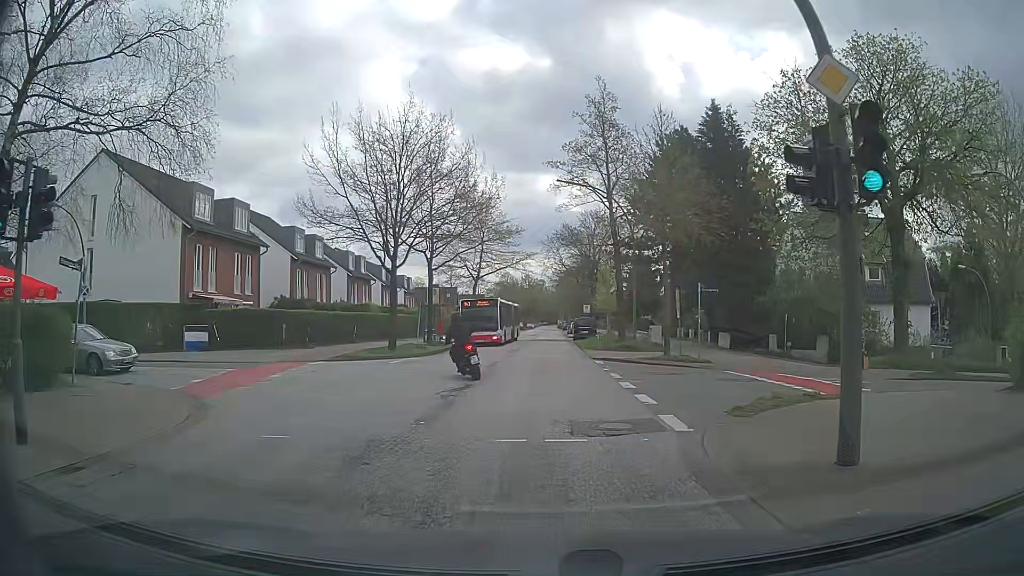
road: secondary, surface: asphalt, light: Day
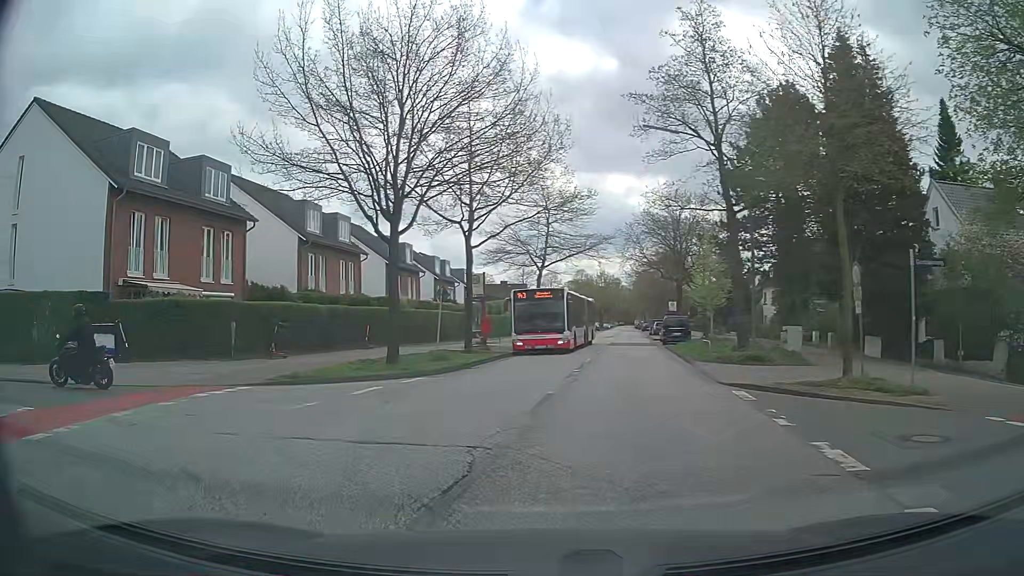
(-0.1, +11.4) m; -6°
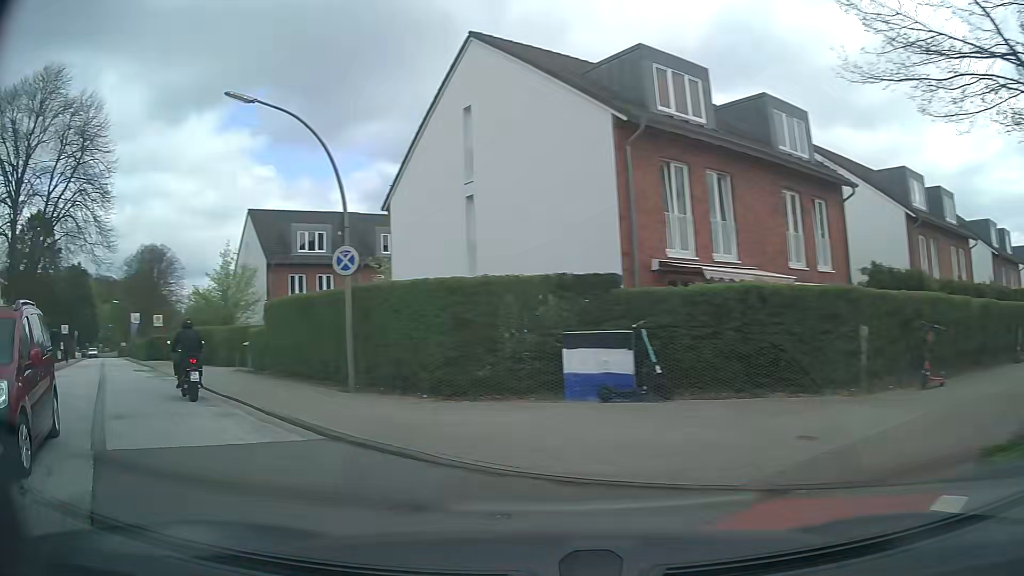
(-3.4, +8.8) m; -46°
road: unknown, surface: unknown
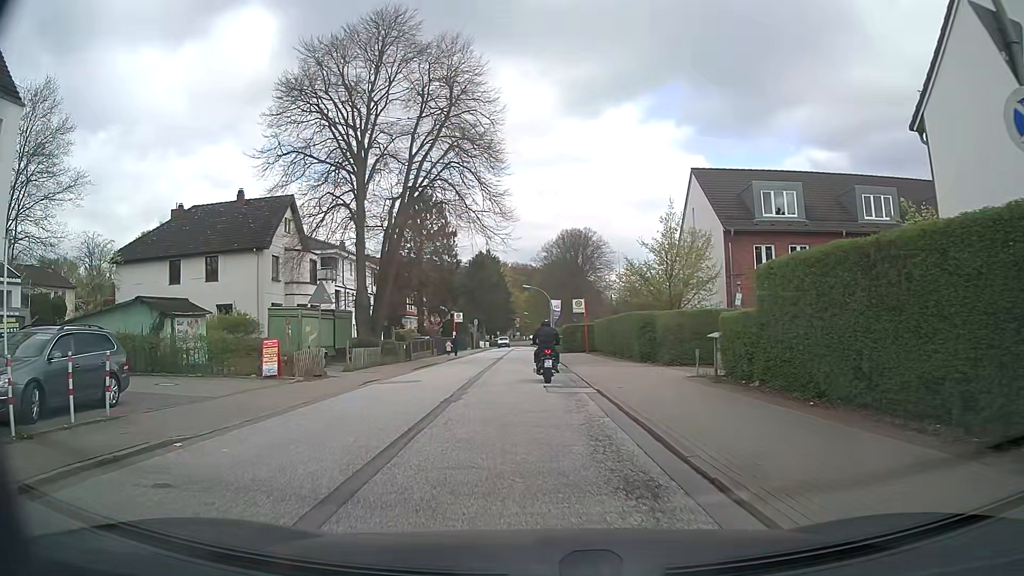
(-4.0, +8.5) m; -41°
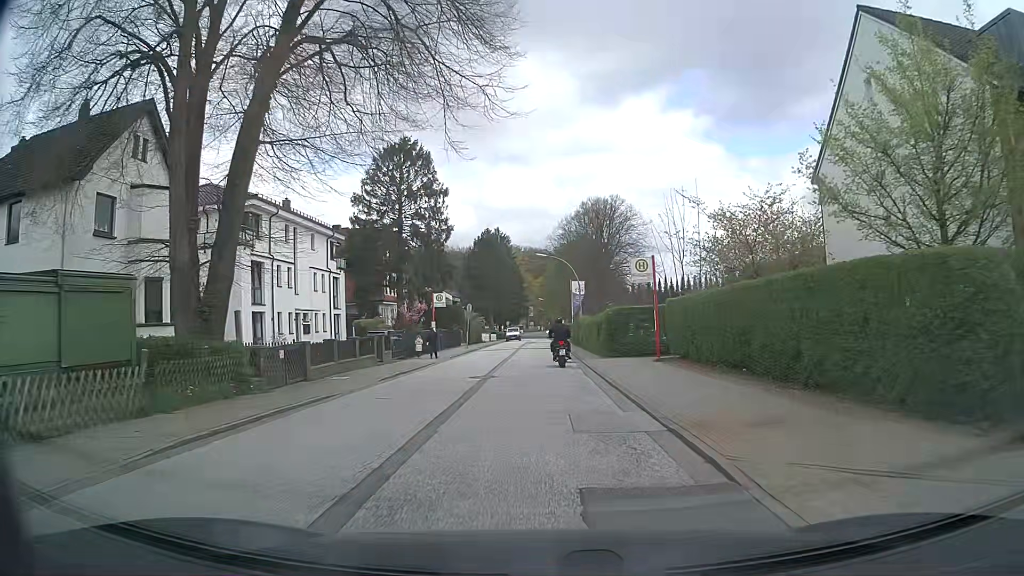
(-0.5, +20.9) m; -1°
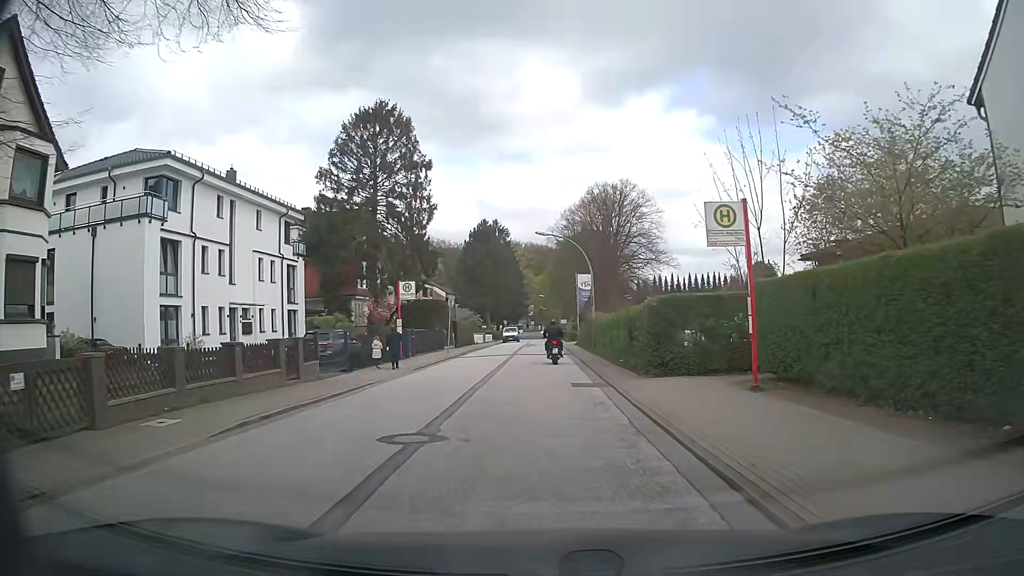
(0.0, +10.3) m; 0°
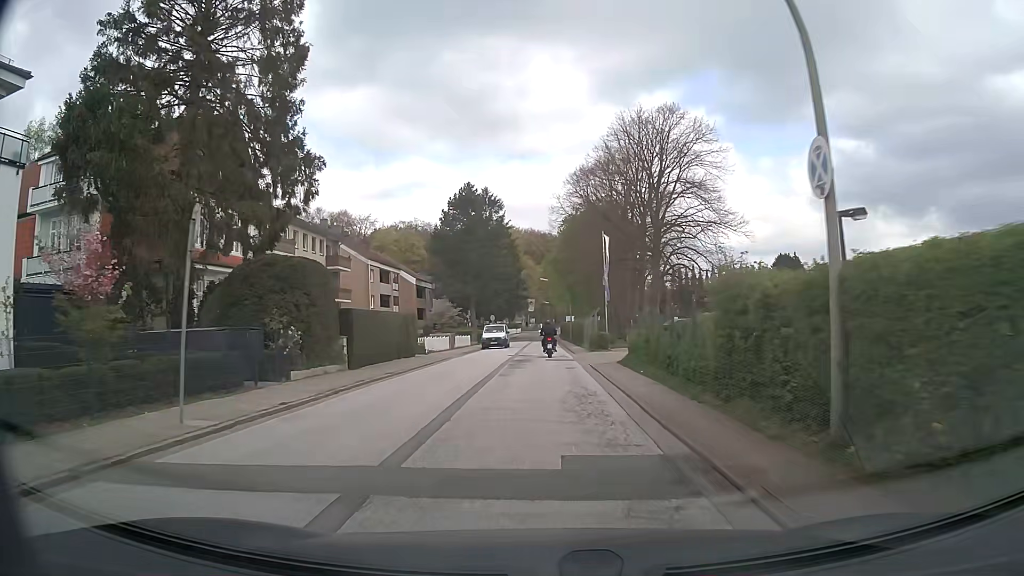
(-0.1, +29.4) m; -1°
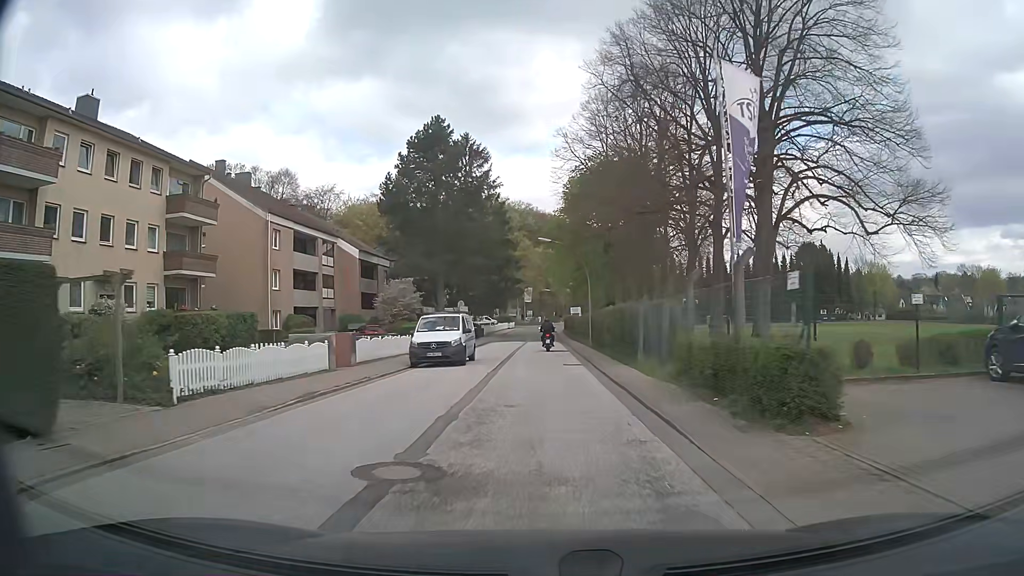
(+0.1, +27.5) m; 0°
(0, +10) (0, +20) (0, +30) (0, +40) (0, +50) (0, +60) (0, +70) (0, +80) (0, +90) (+1, +100) m
